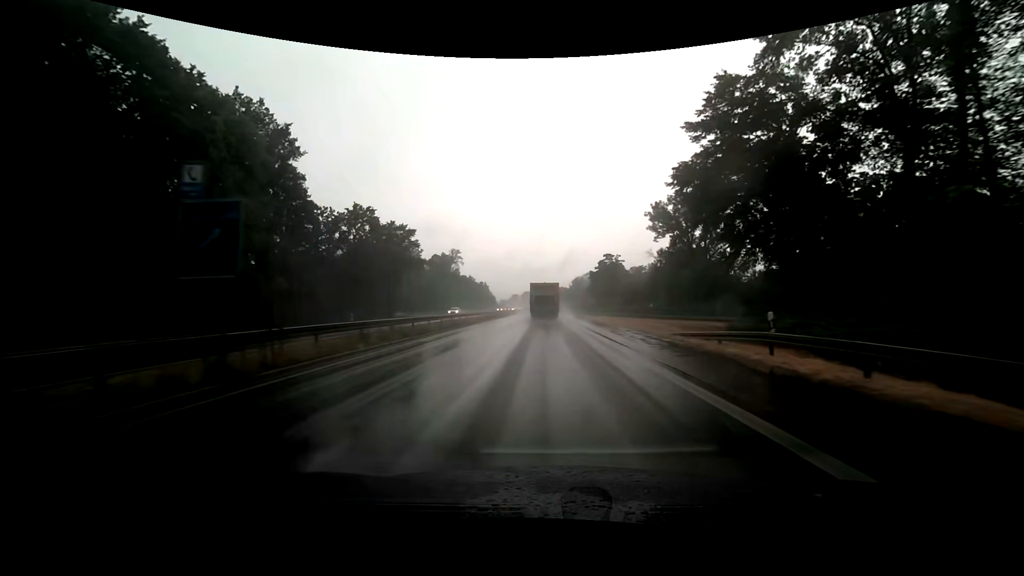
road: trunk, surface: asphalt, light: Day
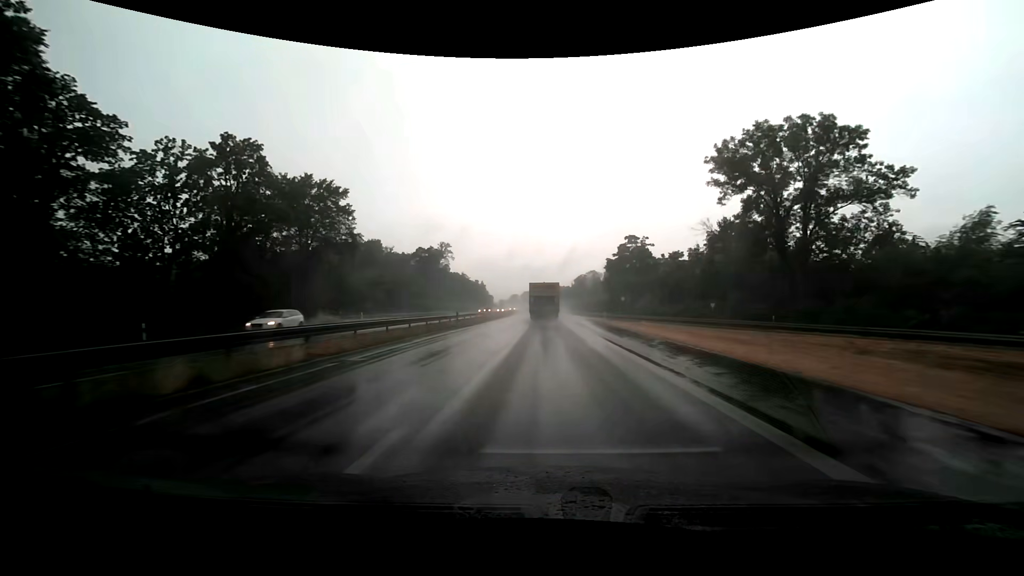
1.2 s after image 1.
(0.0, +28.7) m; 0°
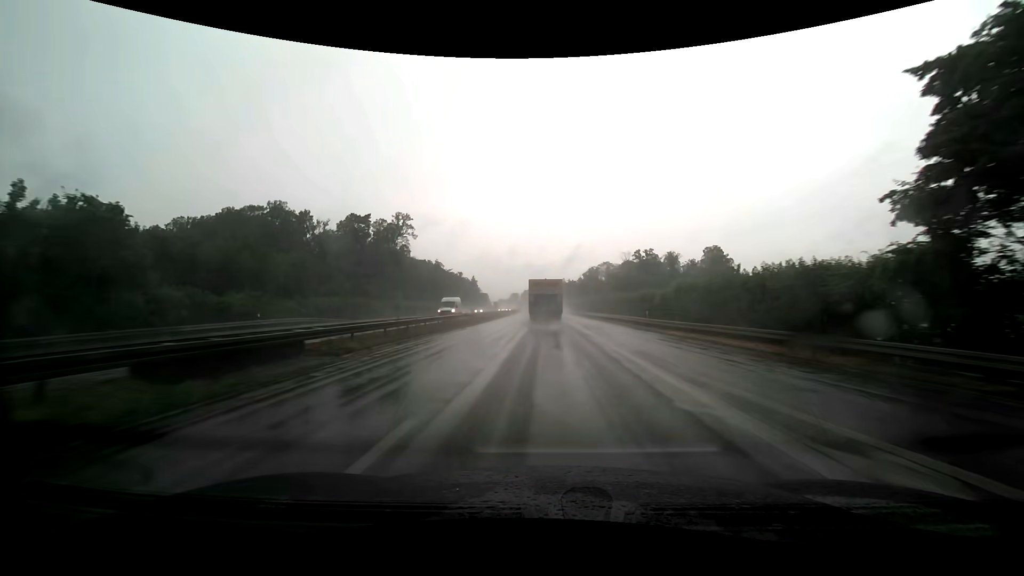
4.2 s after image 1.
(-0.2, +72.9) m; 0°
(0, +10) (0, +20) (0, +30) (0, +40) (0, +50) (0, +60) (0, +70) (0, +80) (0, +90) (-1, +100) m
